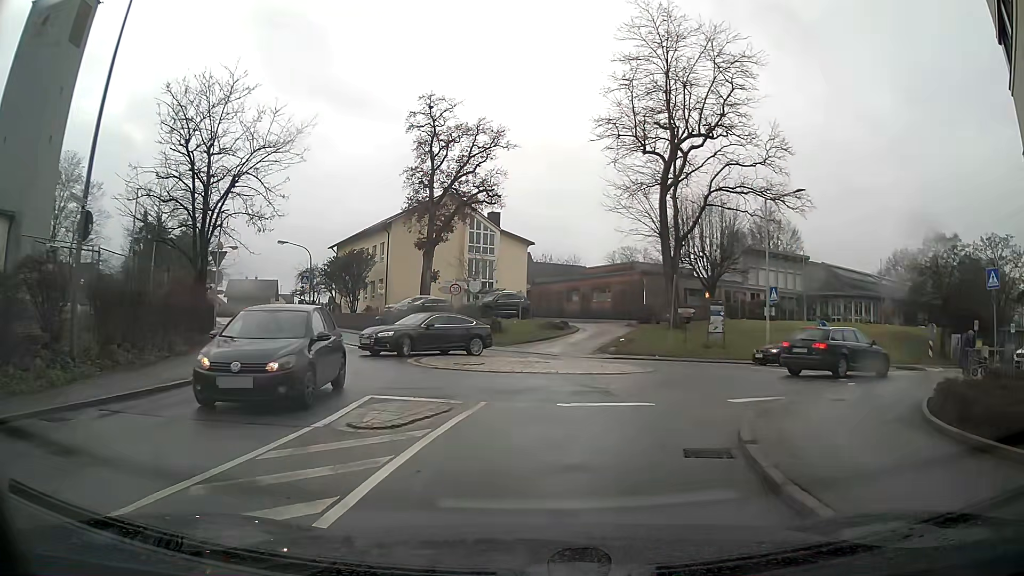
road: tertiary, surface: asphalt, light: Day
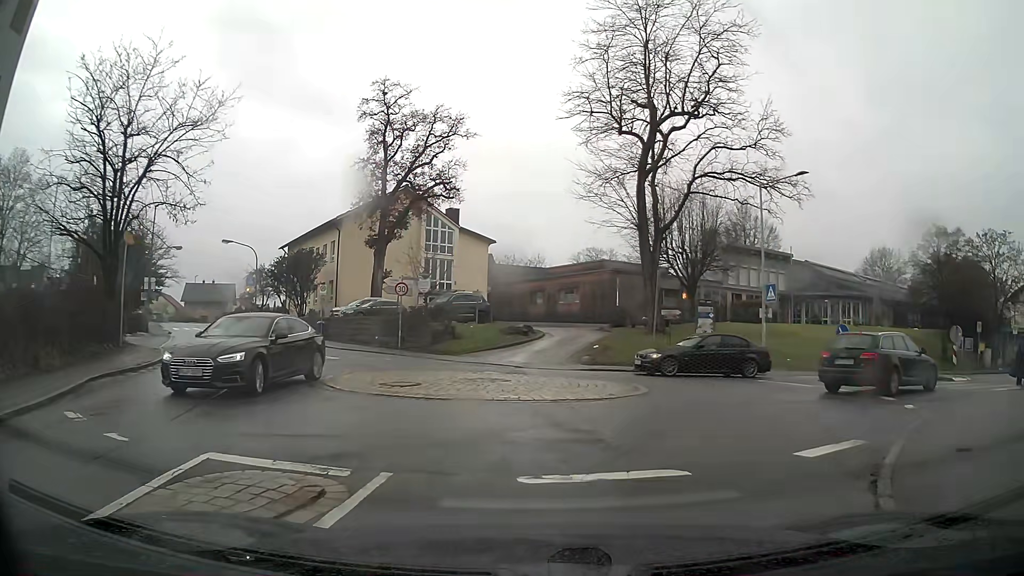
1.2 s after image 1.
(+0.2, +4.4) m; +5°
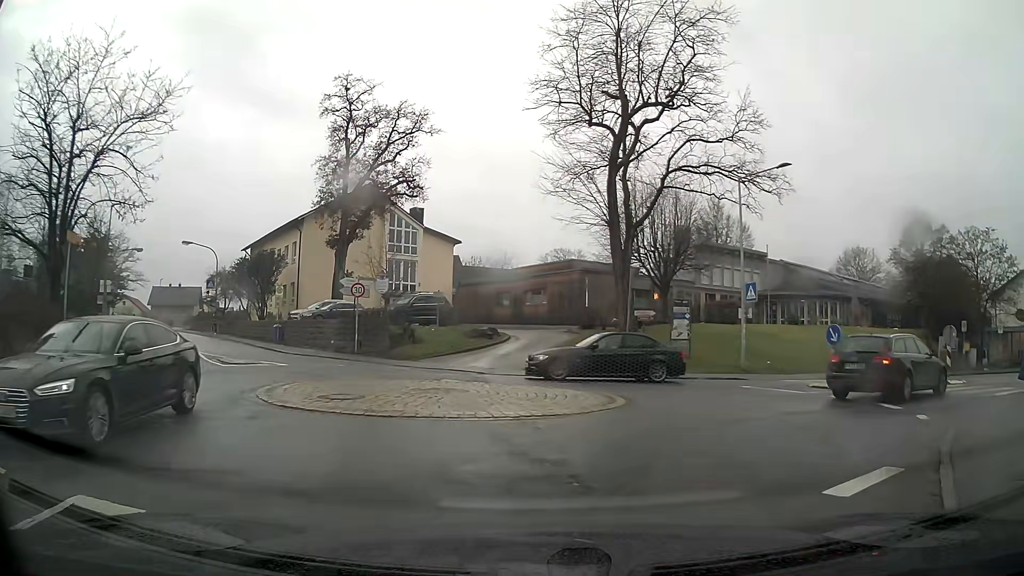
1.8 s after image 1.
(0.0, +1.7) m; +3°
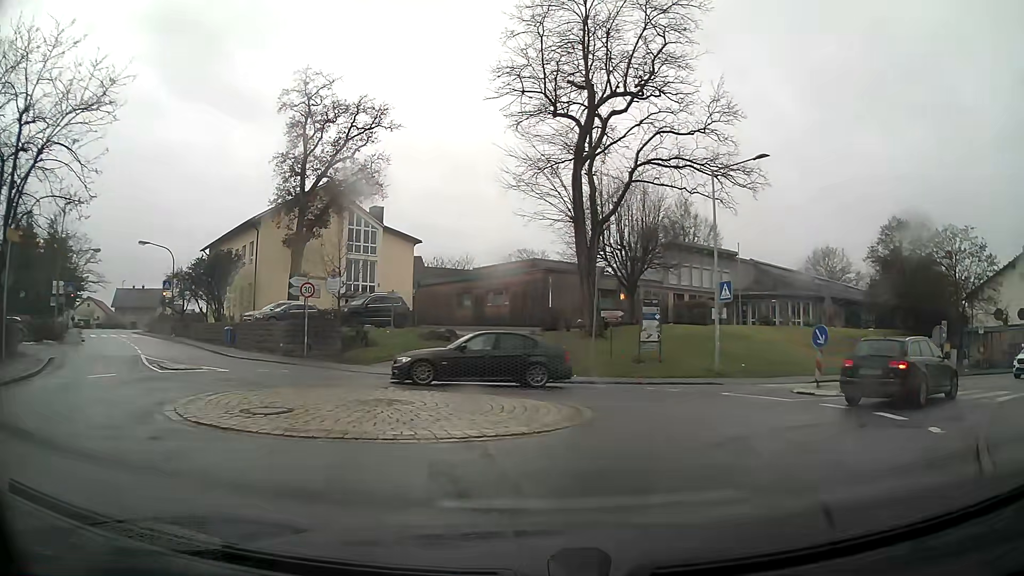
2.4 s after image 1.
(+0.1, +1.7) m; +4°
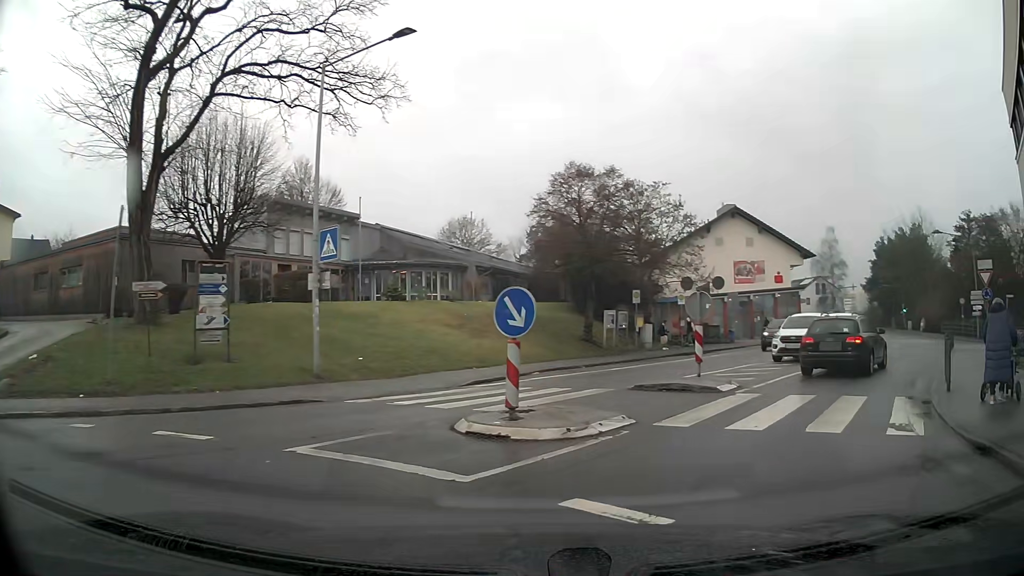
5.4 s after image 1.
(+2.3, +9.2) m; +31°
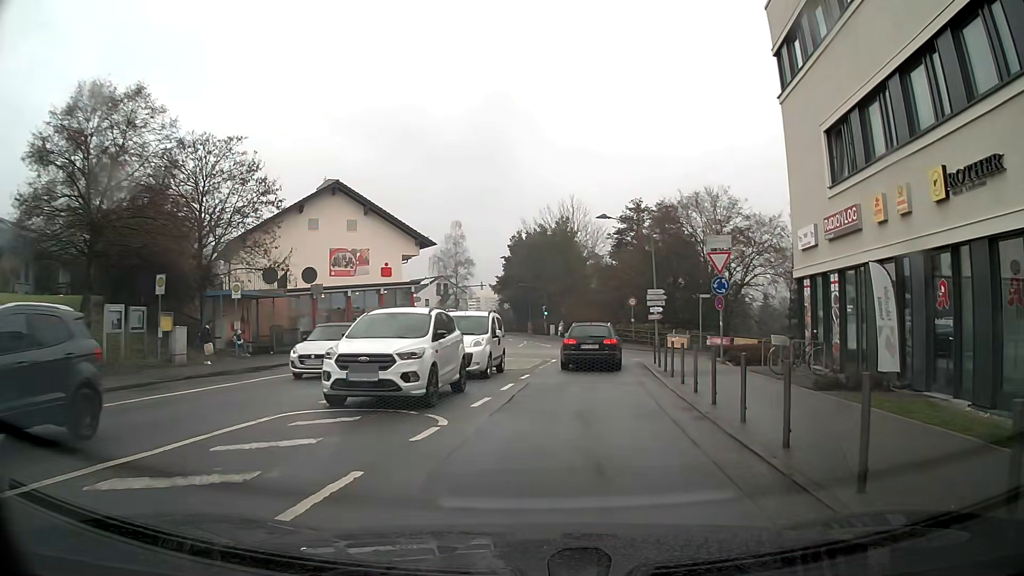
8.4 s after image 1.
(+3.9, +11.7) m; +30°
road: unclassified
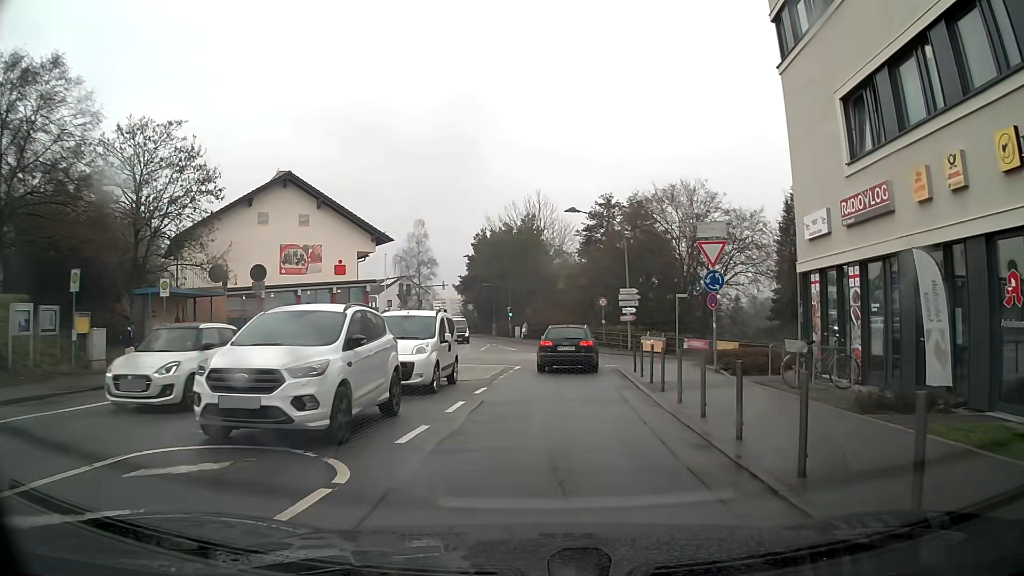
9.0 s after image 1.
(+0.1, +3.3) m; +2°
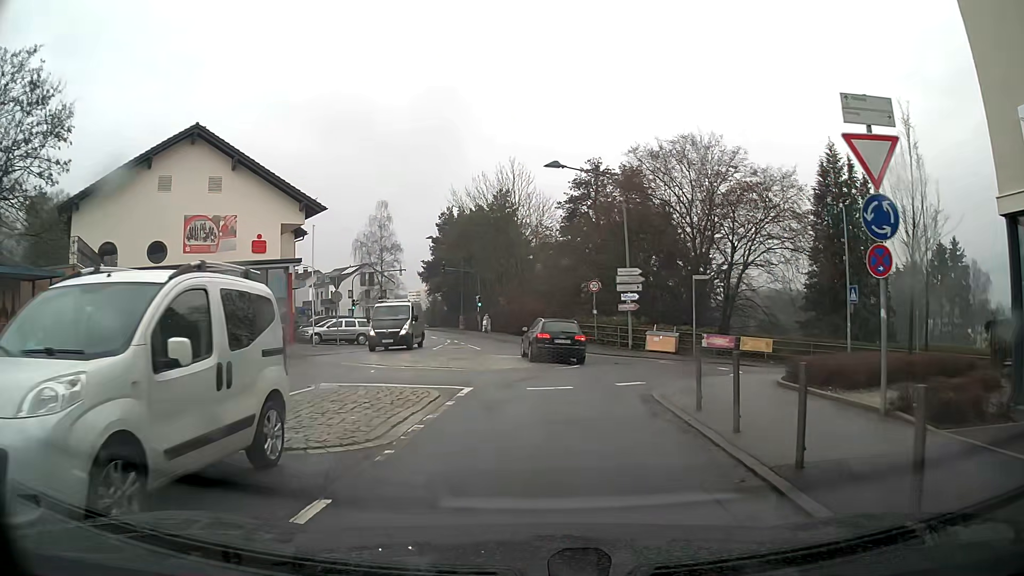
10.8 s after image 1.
(+0.3, +10.3) m; +2°
(0, +10) (+3, +19) (+12, +24) (+22, +26) (+31, +28) (+41, +30) (+51, +33) (+60, +35) (+70, +39) (+79, +44) m
